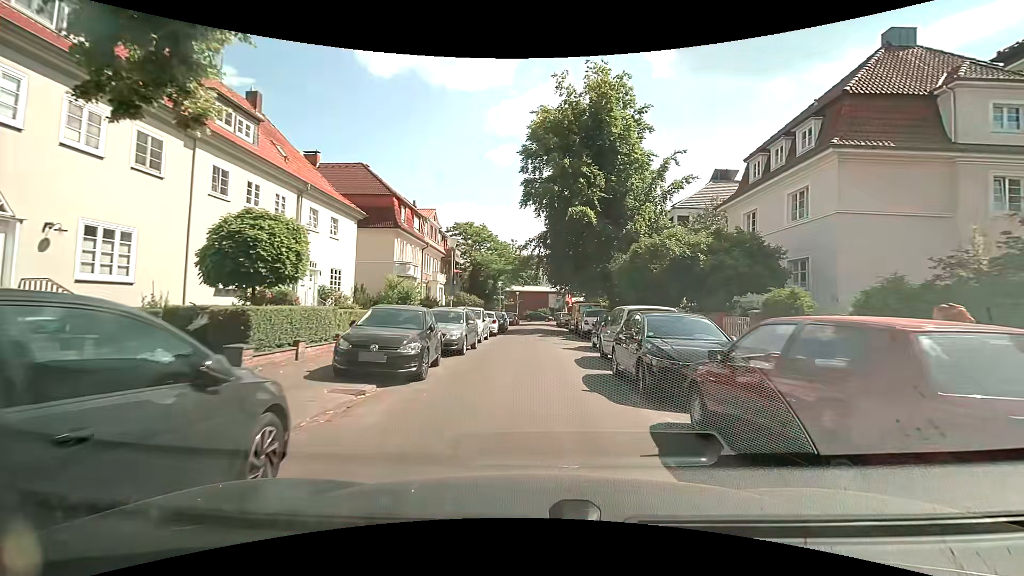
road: residential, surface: asphalt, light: Day
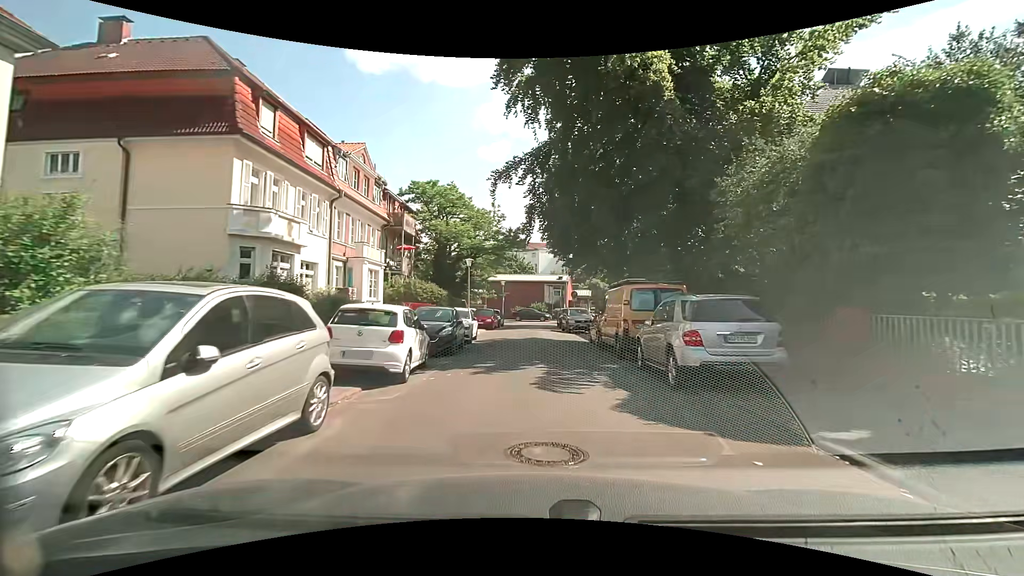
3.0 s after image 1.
(+0.5, +19.8) m; +2°
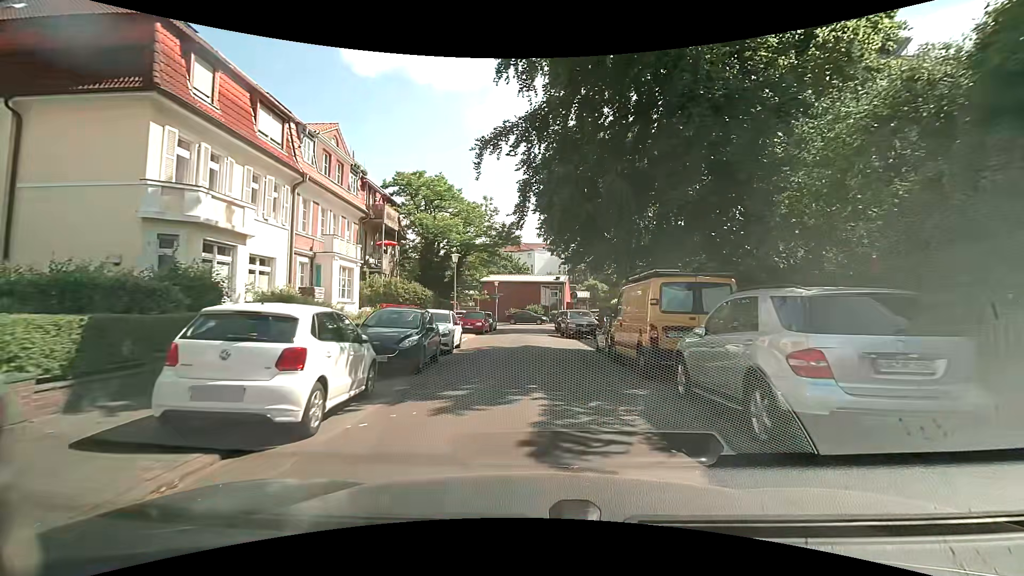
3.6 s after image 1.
(0.0, +3.8) m; +2°
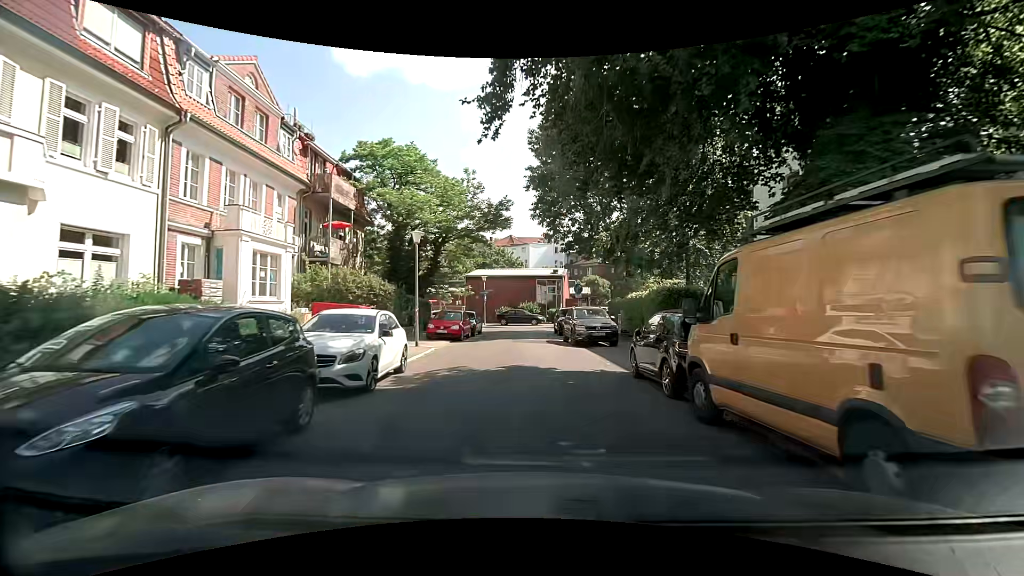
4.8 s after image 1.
(-0.1, +7.8) m; 0°
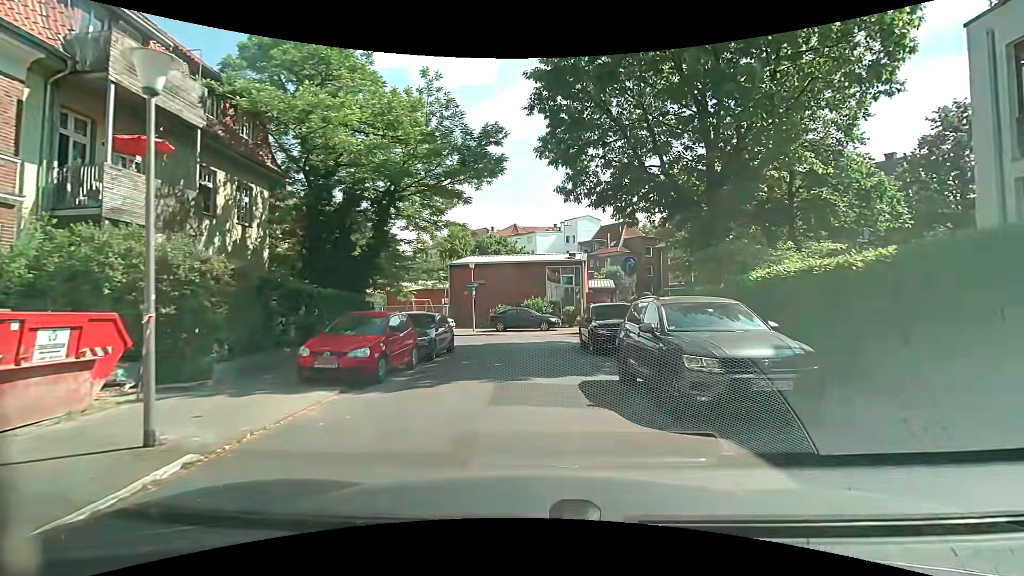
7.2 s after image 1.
(-0.2, +13.8) m; +1°
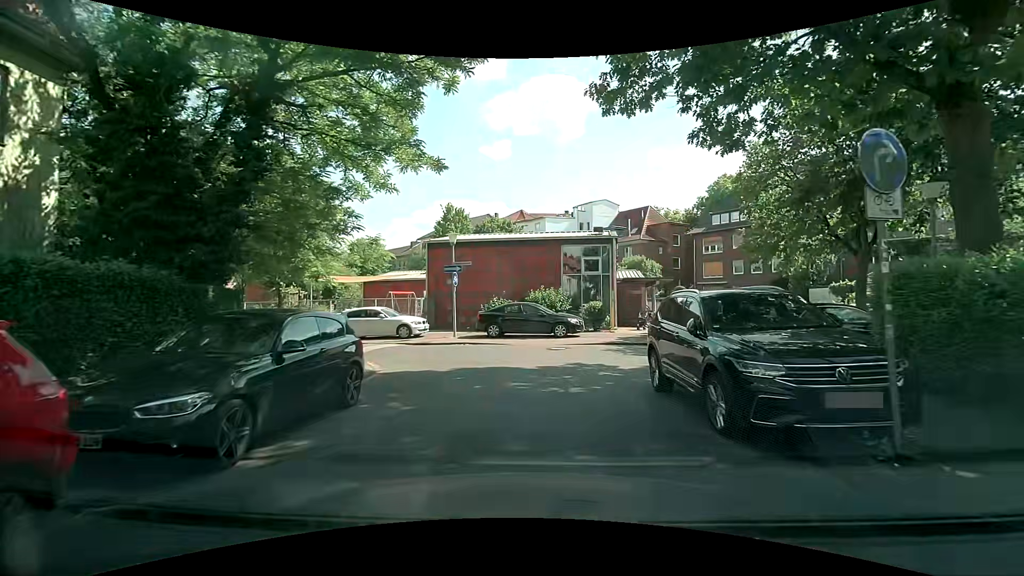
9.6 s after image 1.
(-0.4, +10.4) m; -2°
